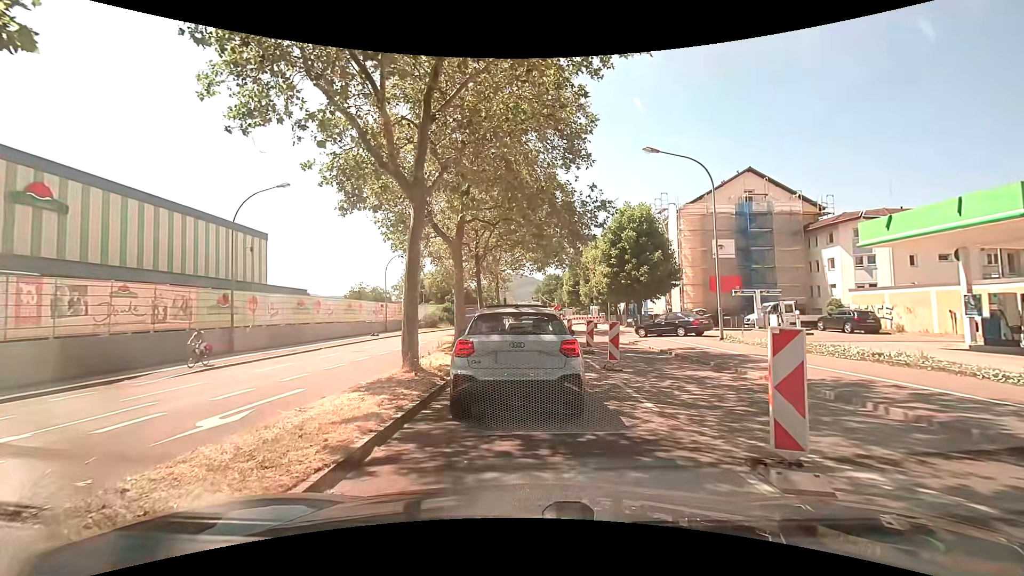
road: secondary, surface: asphalt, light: Day
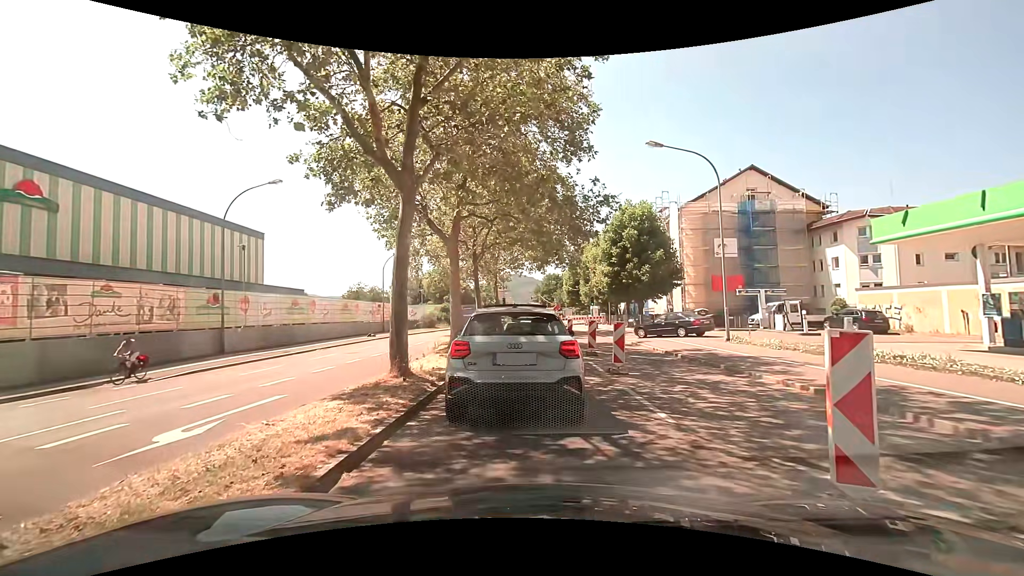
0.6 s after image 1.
(0.0, +0.8) m; +1°
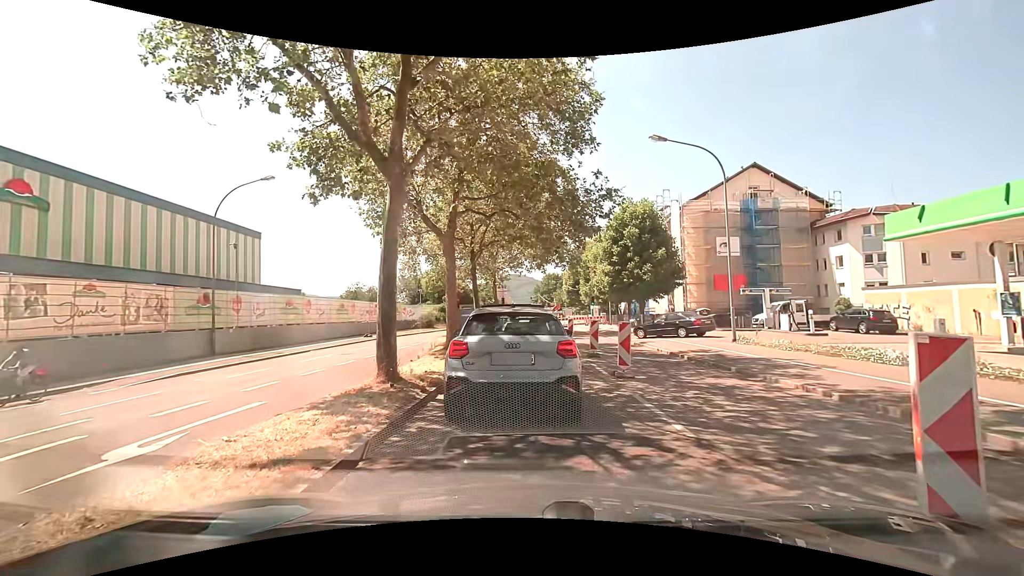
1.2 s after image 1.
(0.0, +0.8) m; 0°
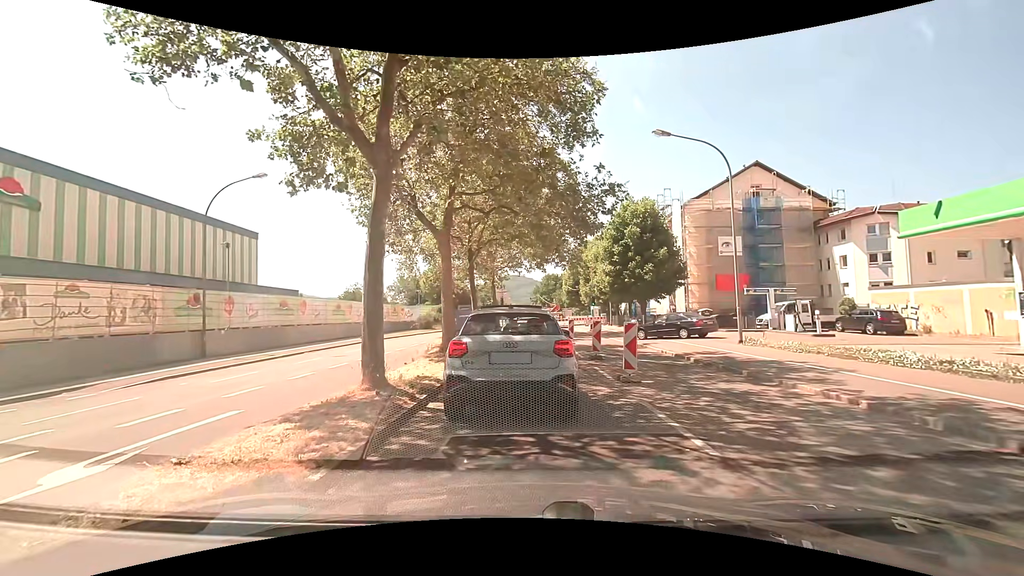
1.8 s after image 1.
(0.0, +0.8) m; 0°
